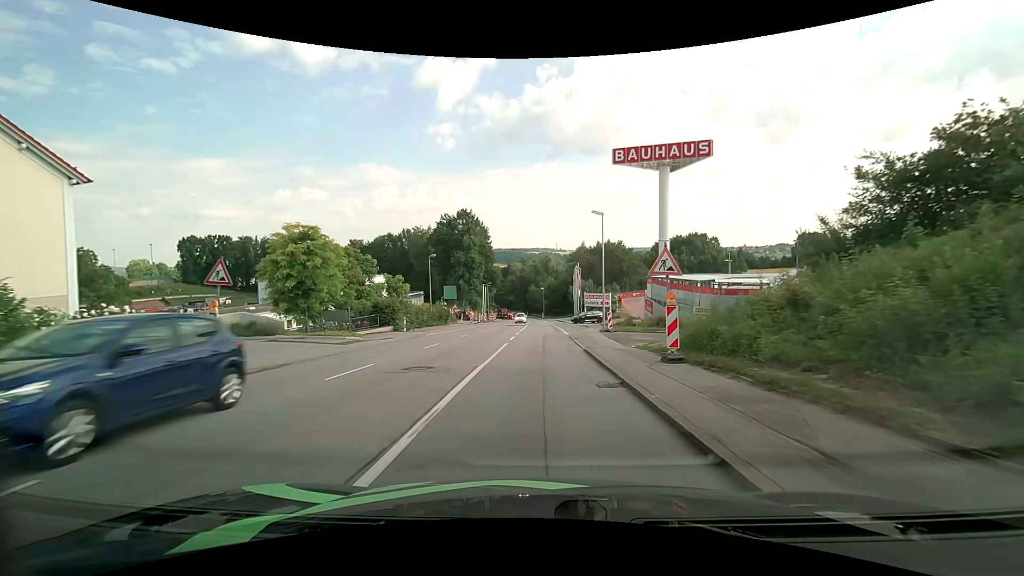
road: tertiary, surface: asphalt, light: Day
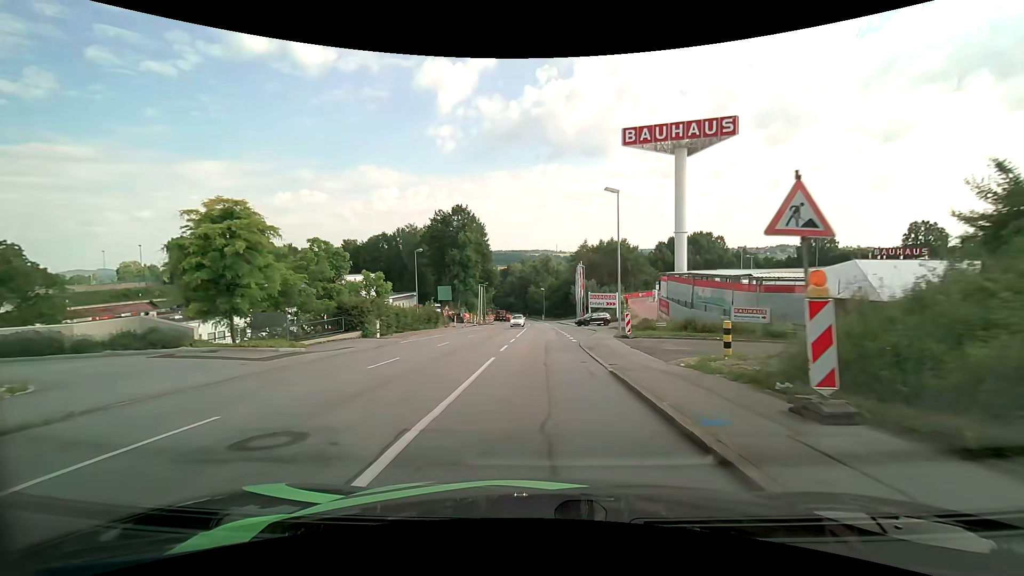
(0.0, +6.5) m; 0°
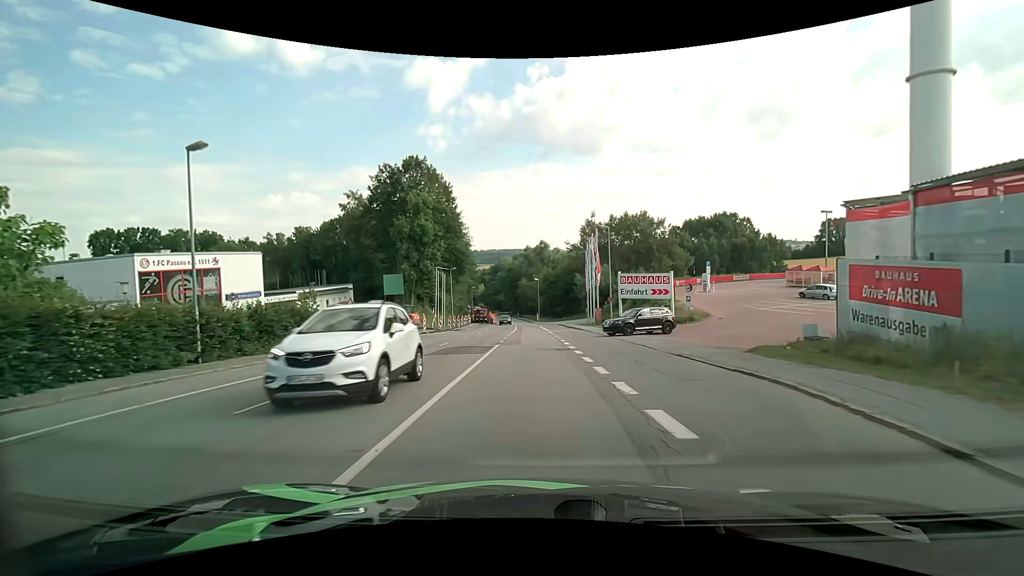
(+0.2, +32.2) m; +1°
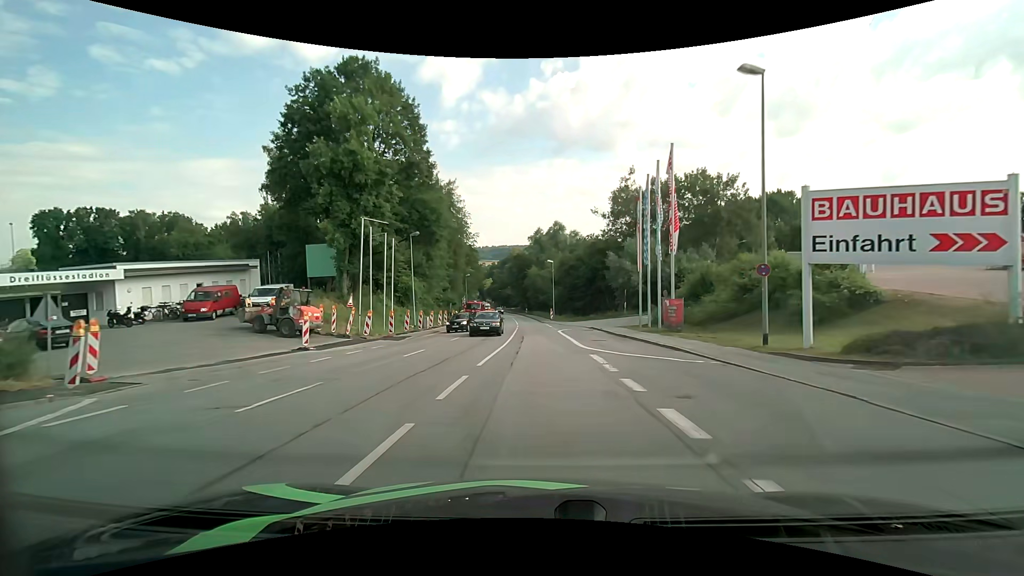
(-0.5, +27.1) m; -2°
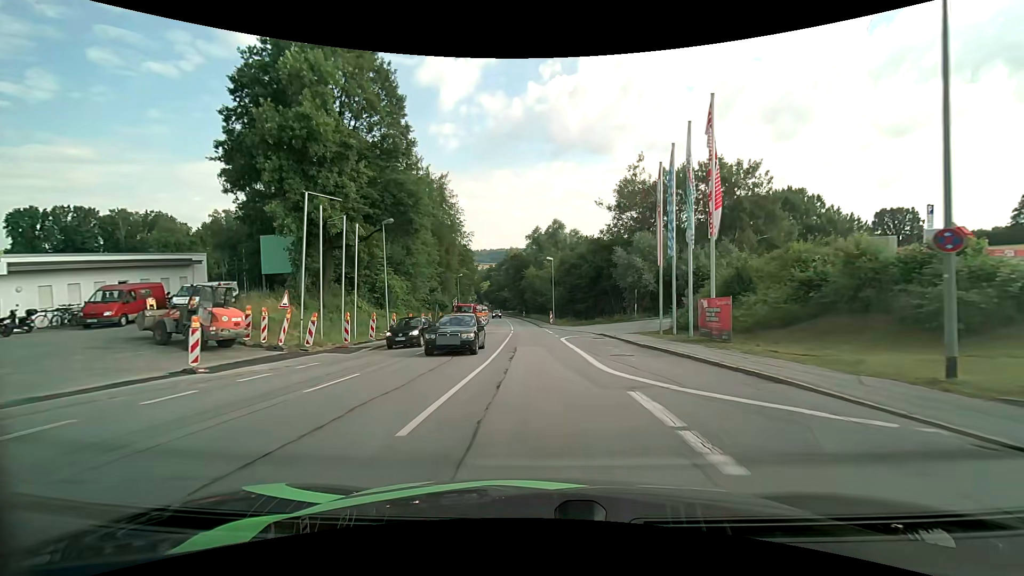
(0.0, +7.0) m; +1°
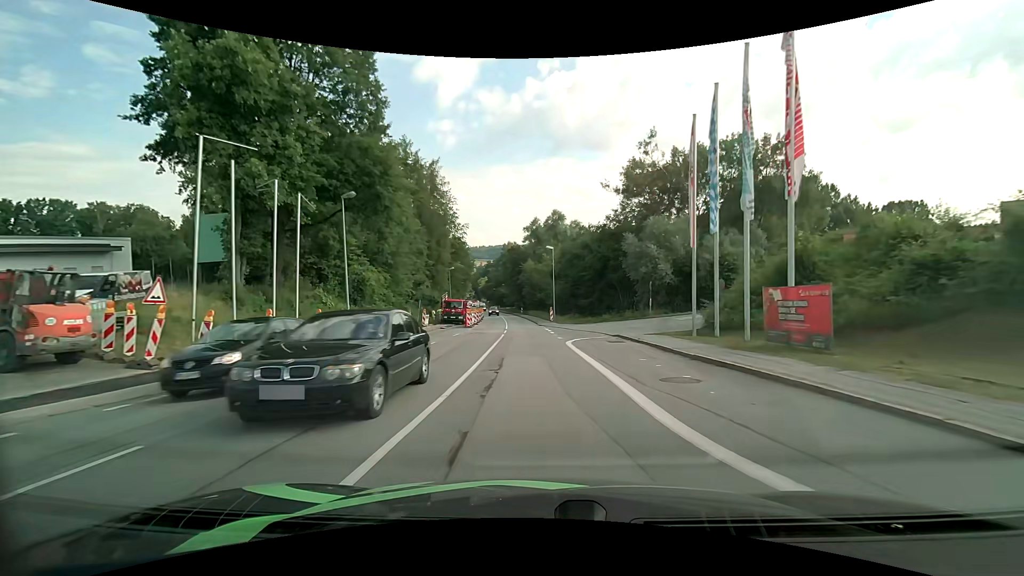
(0.0, +6.9) m; 0°
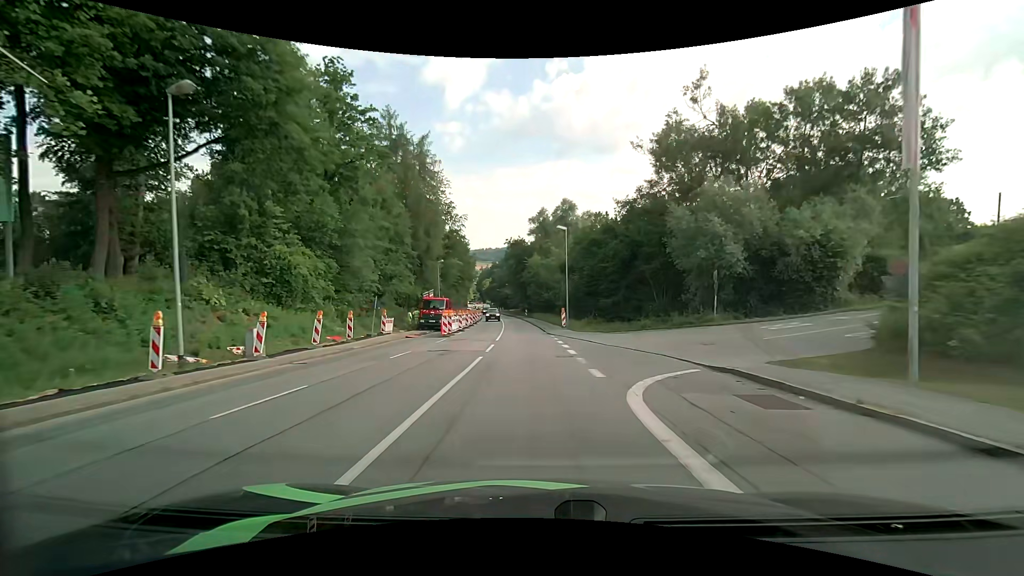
(0.0, +13.8) m; 0°
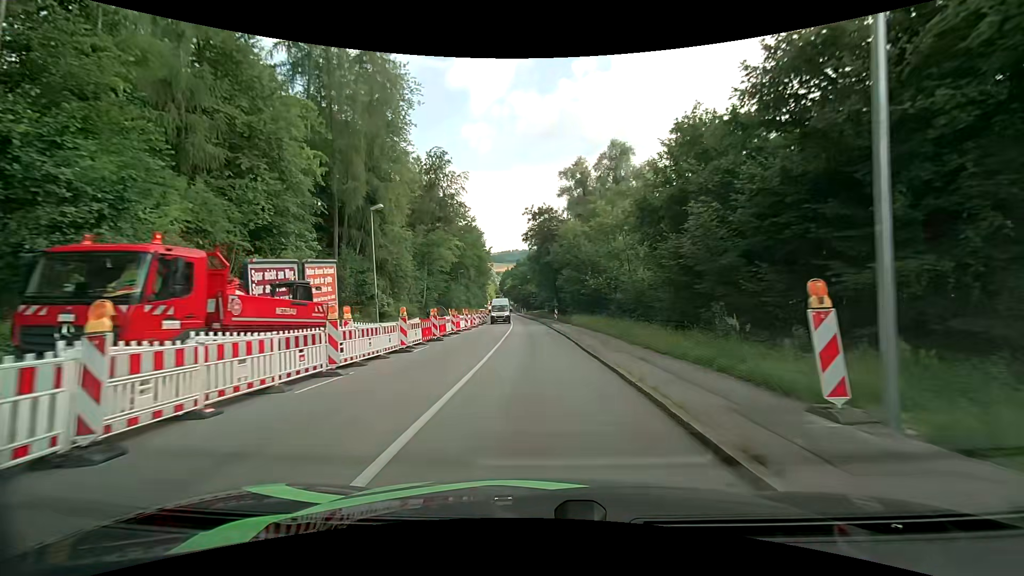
(-1.3, +34.0) m; -4°
(0, +10) (0, +20) (0, +30) (-1, +40) (-1, +50) (-2, +60) (-2, +70) (-3, +80) (-4, +90) (-4, +100) m
